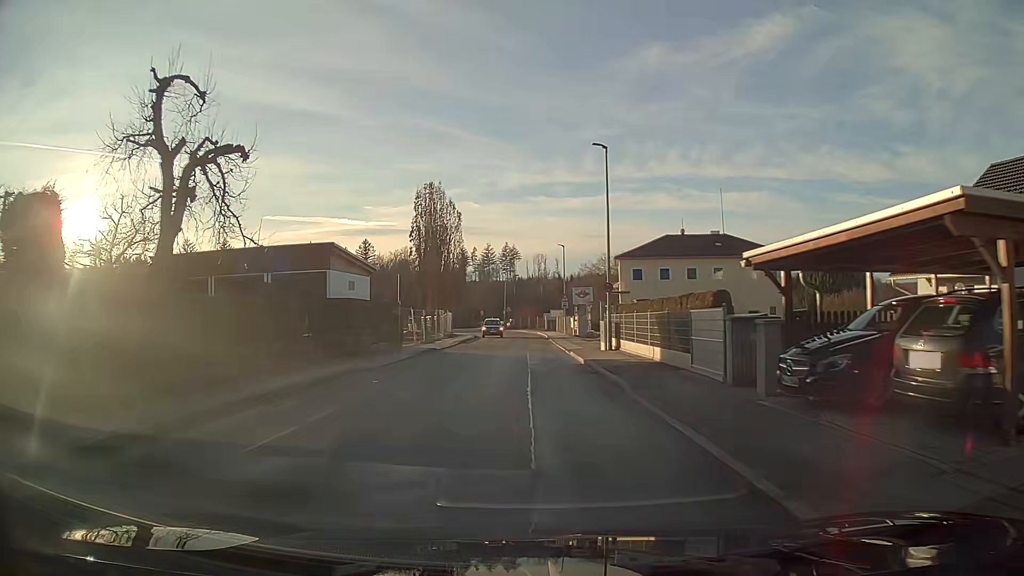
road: residential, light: Day
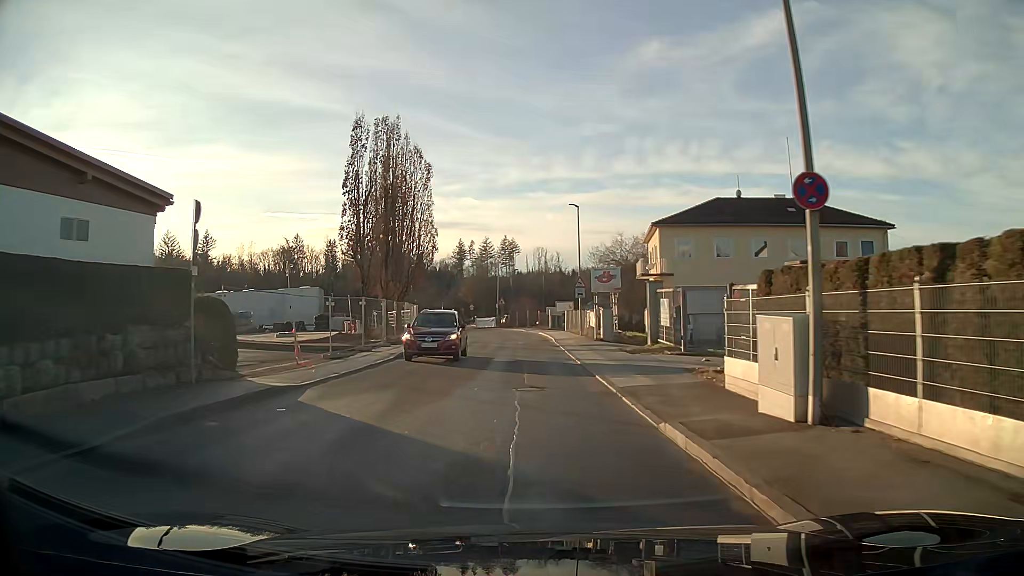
(0.0, +19.6) m; 0°
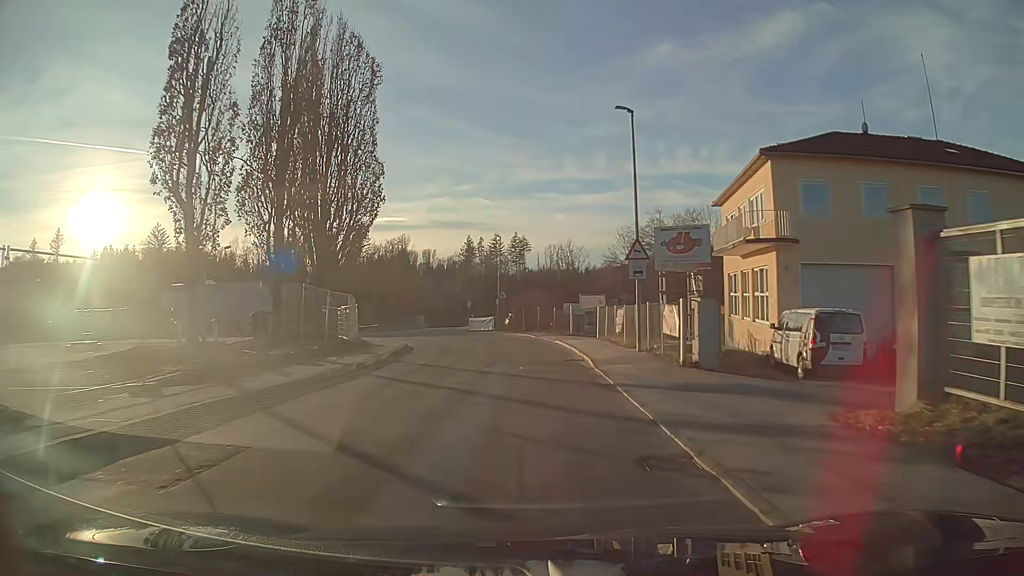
(-0.1, +19.5) m; -1°
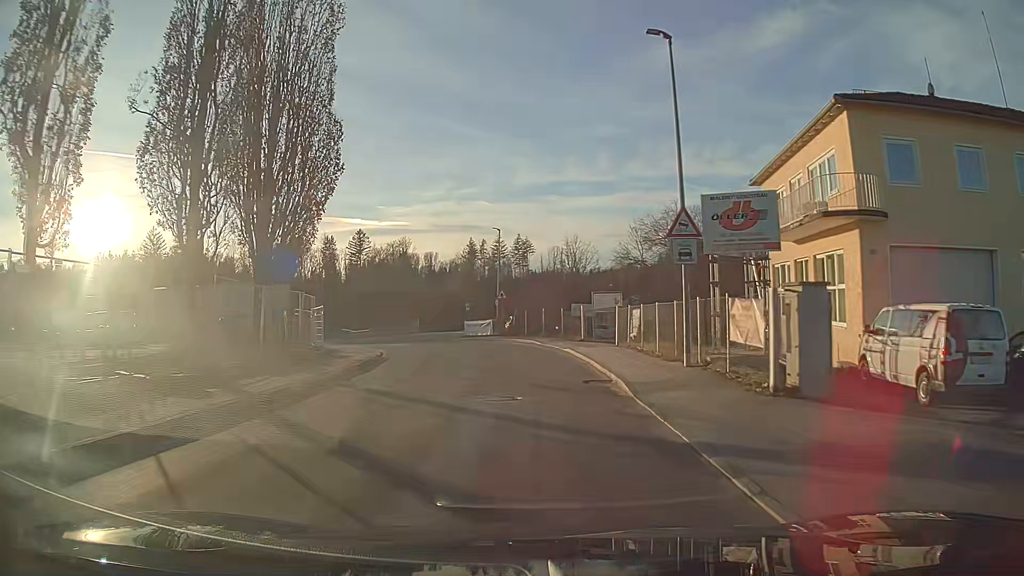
(0.0, +6.4) m; 0°
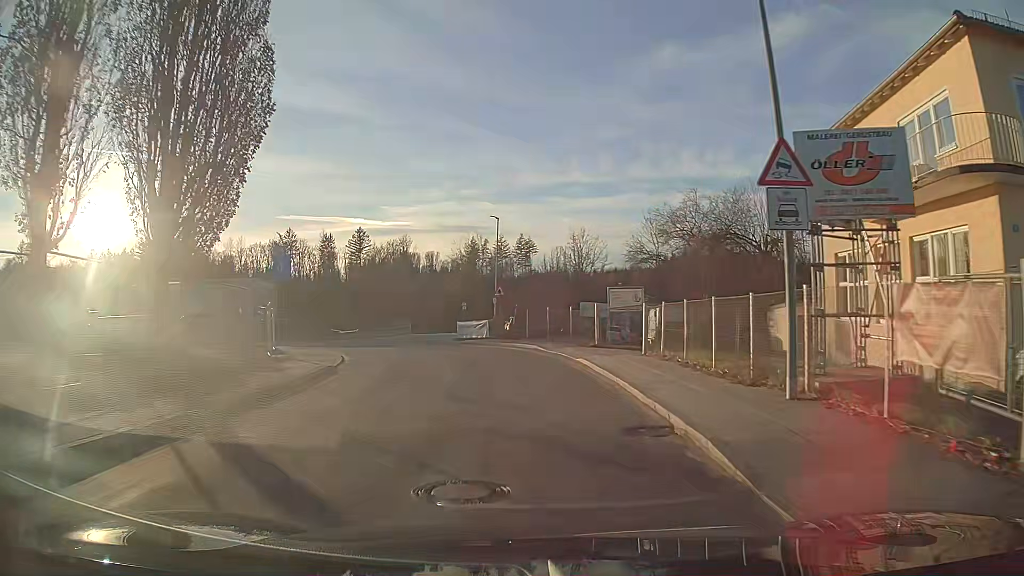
(0.0, +6.2) m; 0°
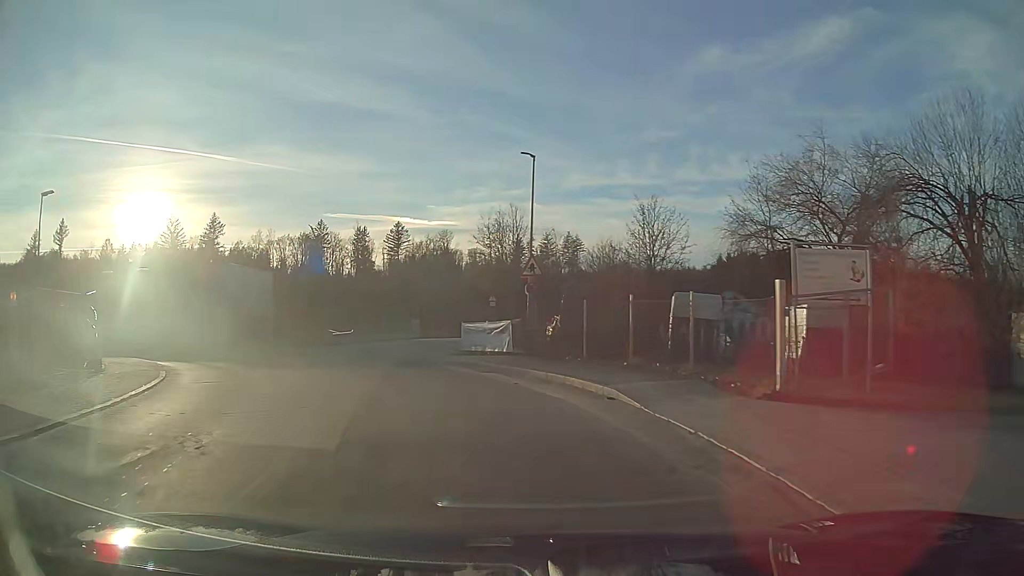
(-0.4, +17.7) m; -5°
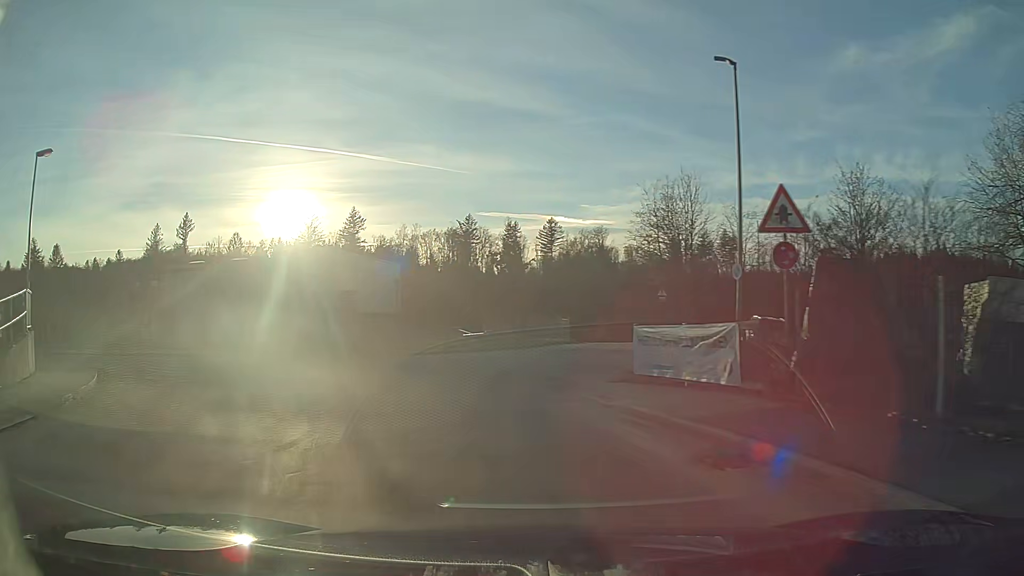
(-1.4, +10.7) m; -16°
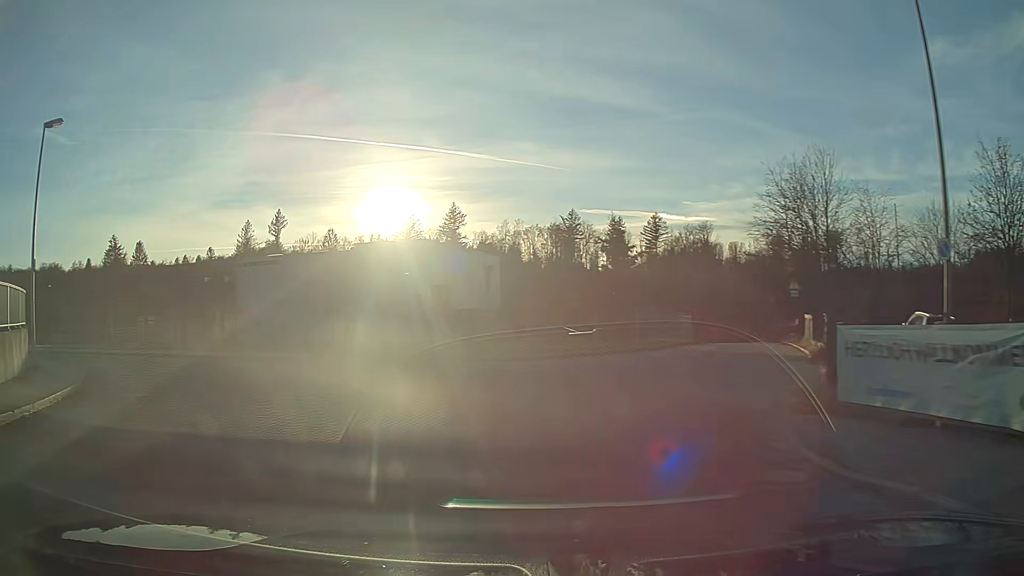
(-0.4, +5.2) m; -9°
(-2, +10) (-7, +18) (-14, +25) (-22, +31) (-30, +37) (-39, +42) (-47, +48) (-55, +53) (-64, +58) (-73, +62) m
